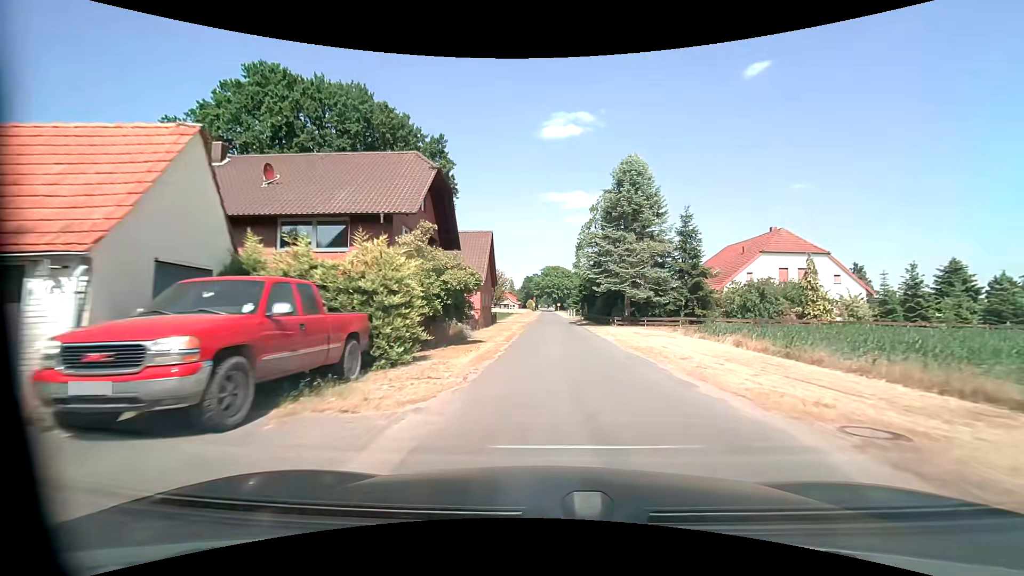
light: Day
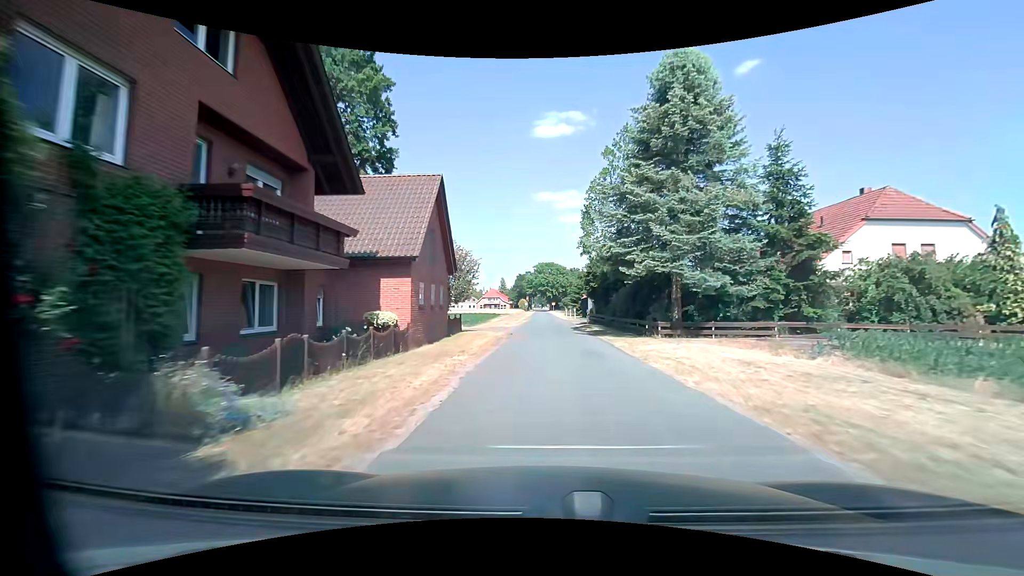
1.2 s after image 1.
(+0.2, +15.8) m; +1°
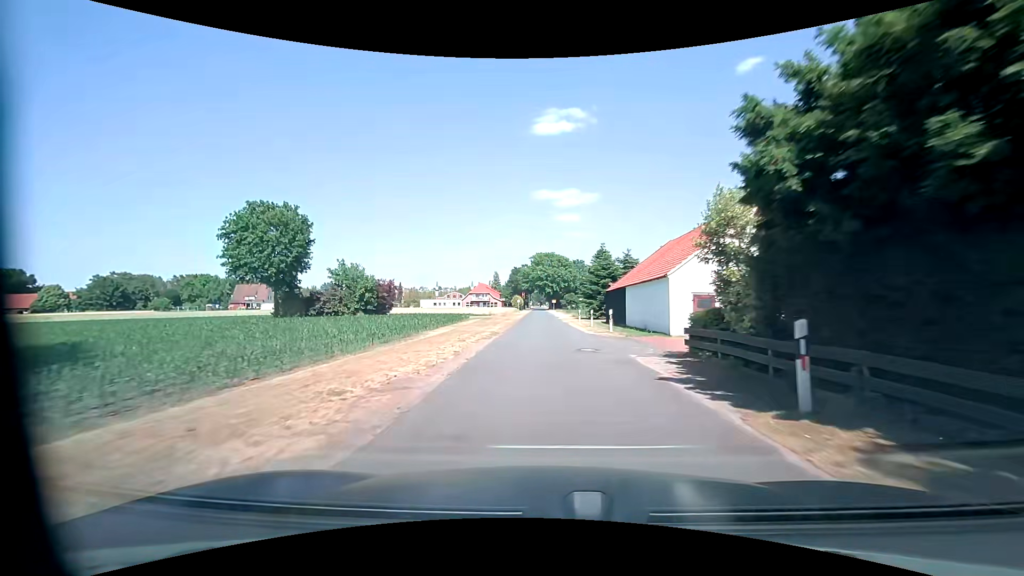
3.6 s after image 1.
(+0.2, +32.2) m; 0°
(0, +10) (0, +20) (0, +30) (0, +40) (0, +50) (0, +60) (0, +70) (0, +80) (0, +90) (0, +100) m
